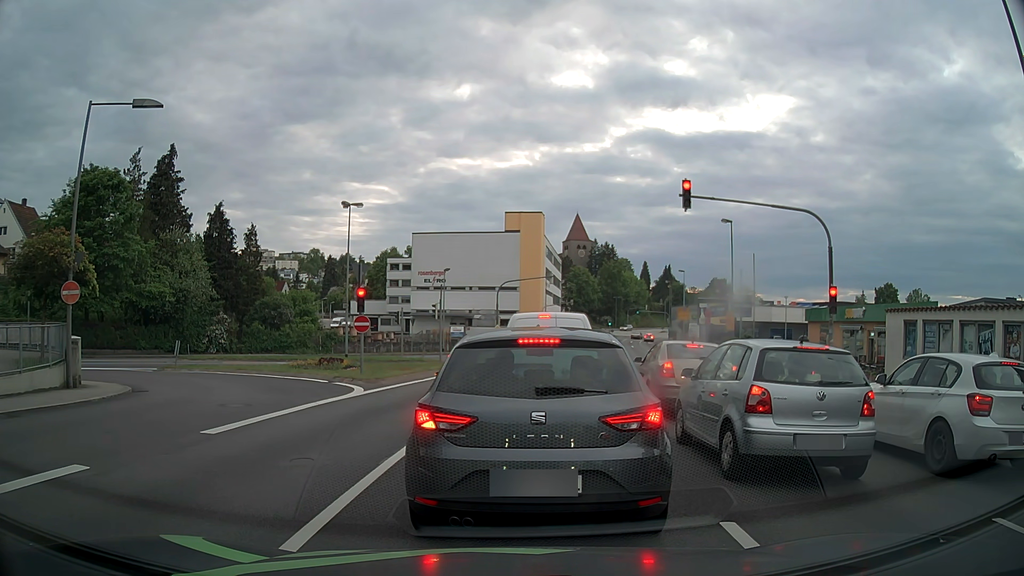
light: Day
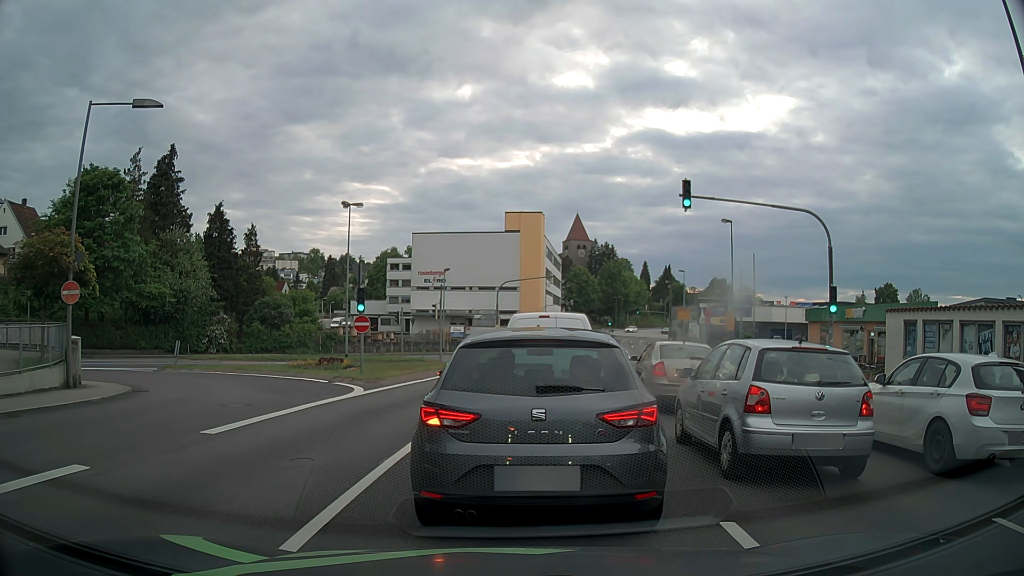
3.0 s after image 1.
(0.0, 0.0) m; 0°
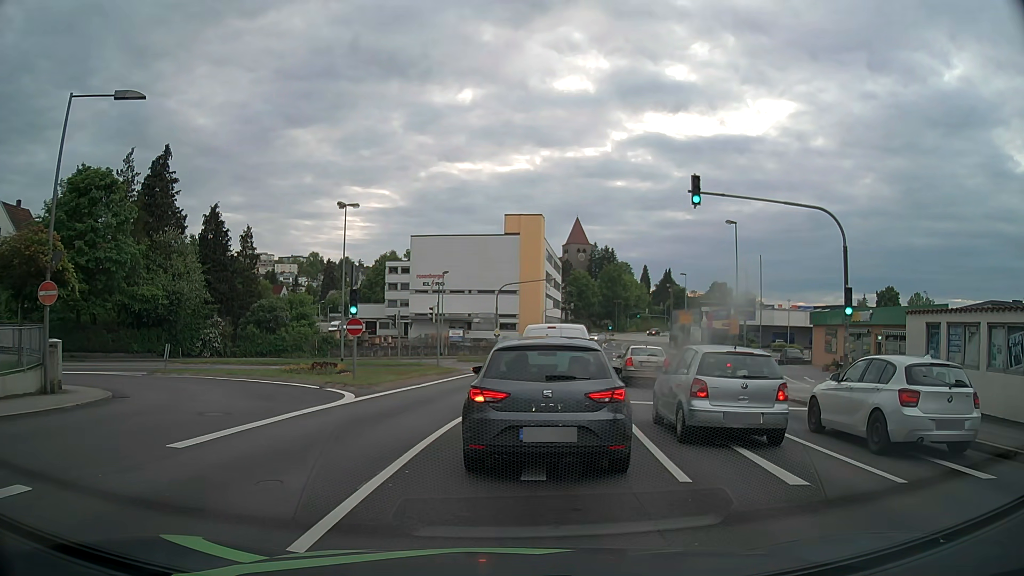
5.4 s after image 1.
(0.0, +1.1) m; +1°
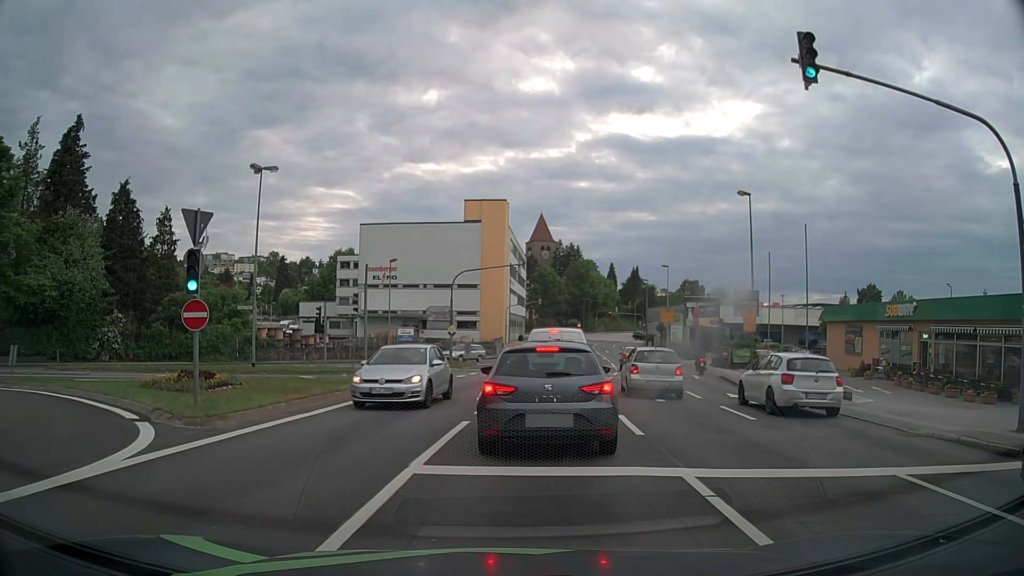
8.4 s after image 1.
(0.0, +10.0) m; +2°
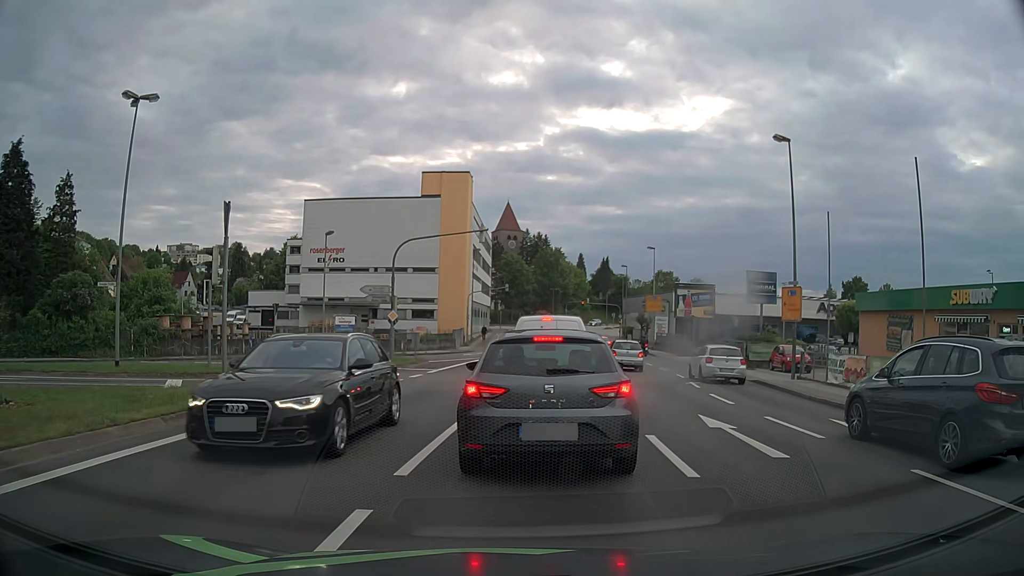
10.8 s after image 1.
(+0.3, +10.0) m; +3°
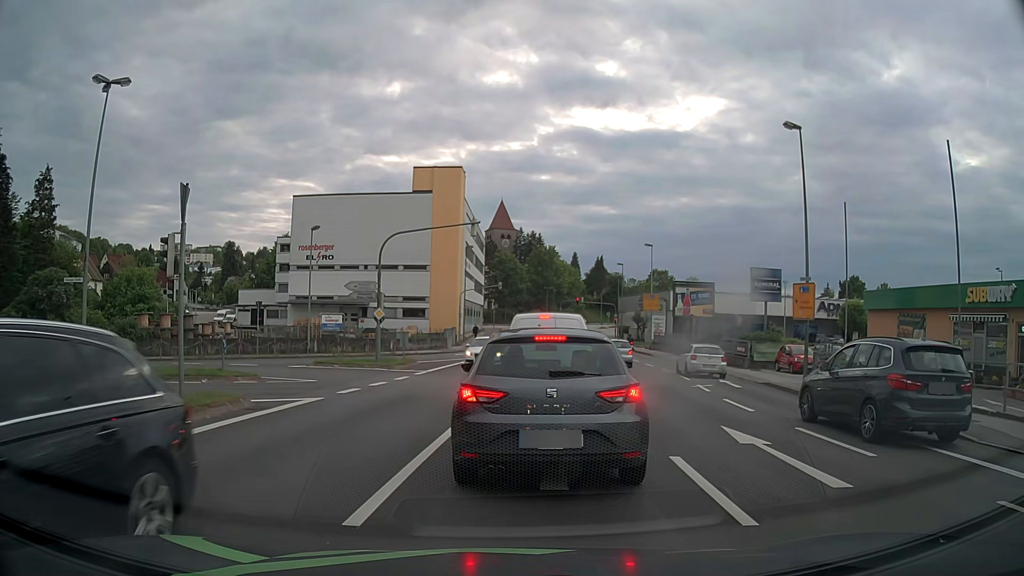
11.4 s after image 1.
(0.0, +1.8) m; +1°
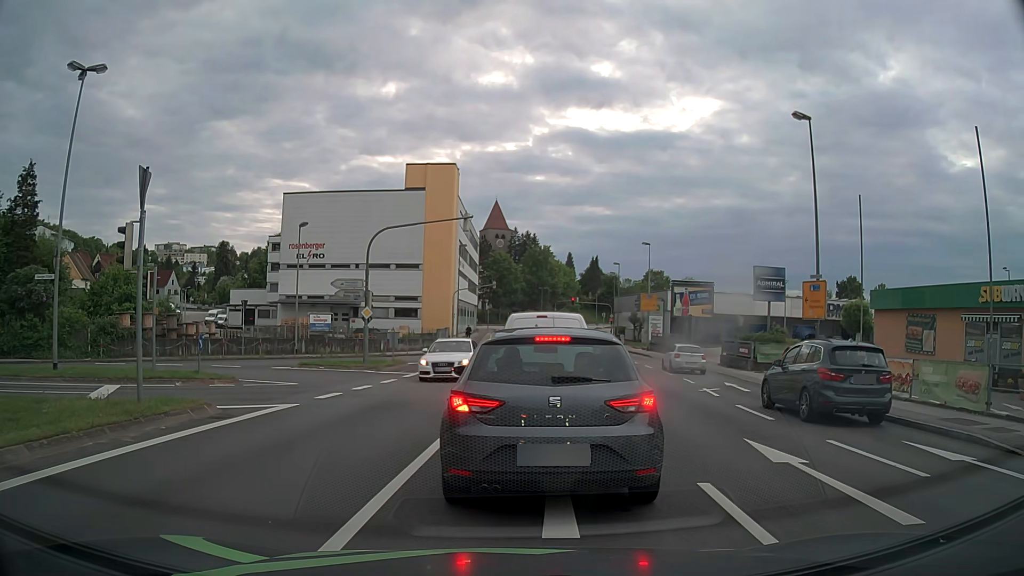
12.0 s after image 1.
(0.0, +1.4) m; 0°
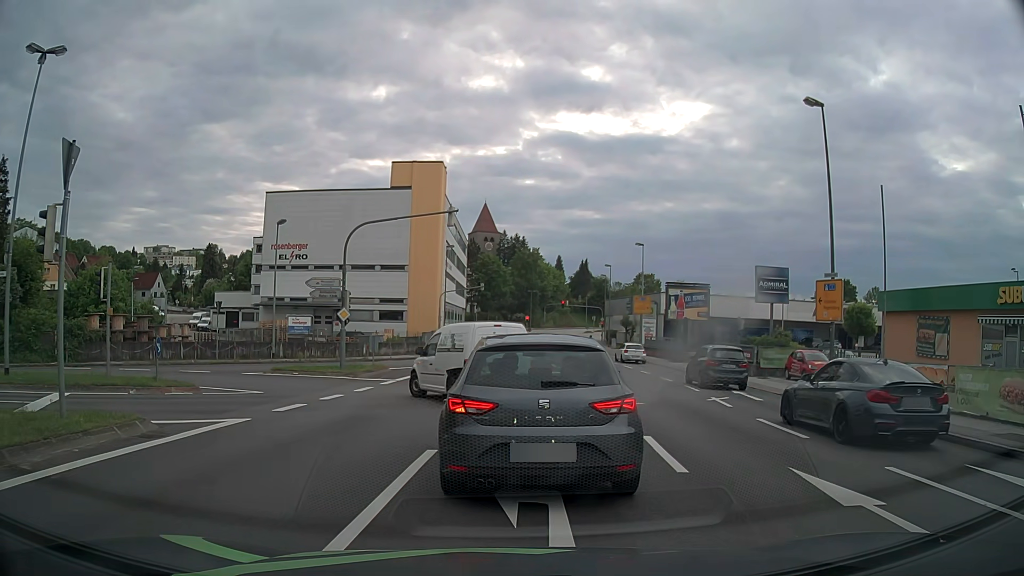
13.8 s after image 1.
(0.0, +2.1) m; -1°
(+1, +10) (-2, +19) (-10, +24) (-20, +21) (-27, +14) (-33, +6) (-39, -3) (-44, -11) (-50, -19) (-56, -27) m
